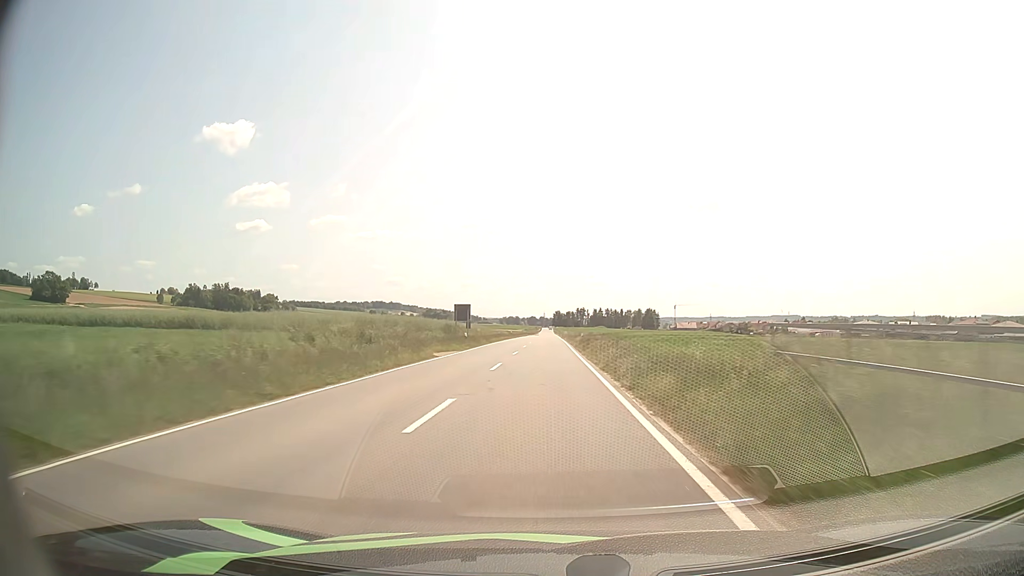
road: tertiary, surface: asphalt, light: Day
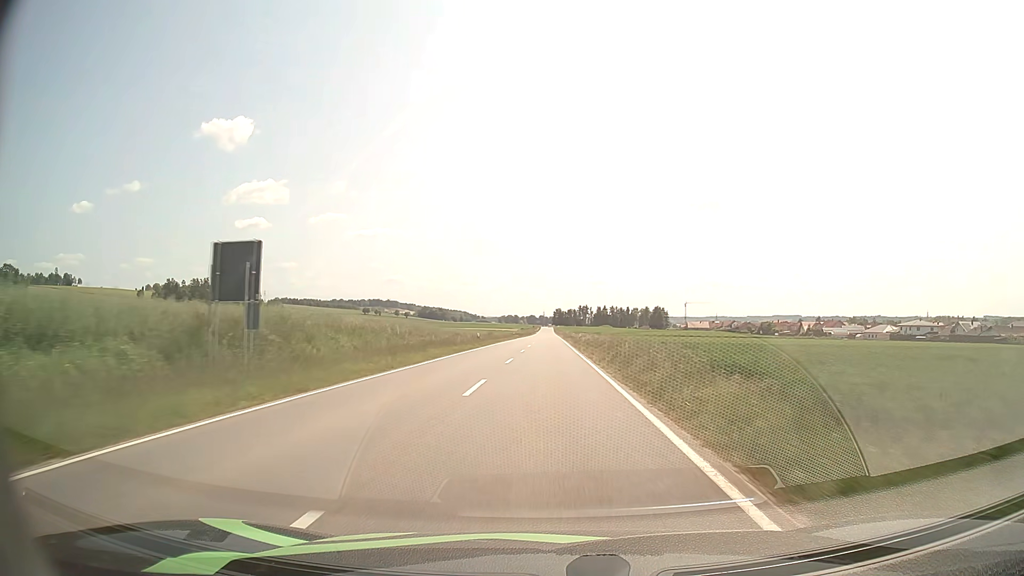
(0.0, +45.3) m; 0°
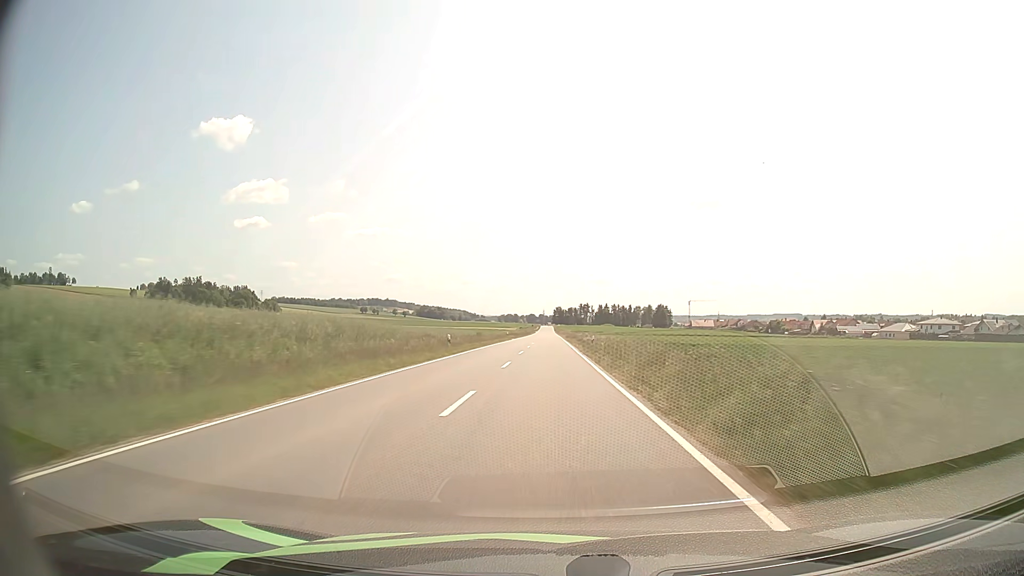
(0.0, +15.2) m; 0°
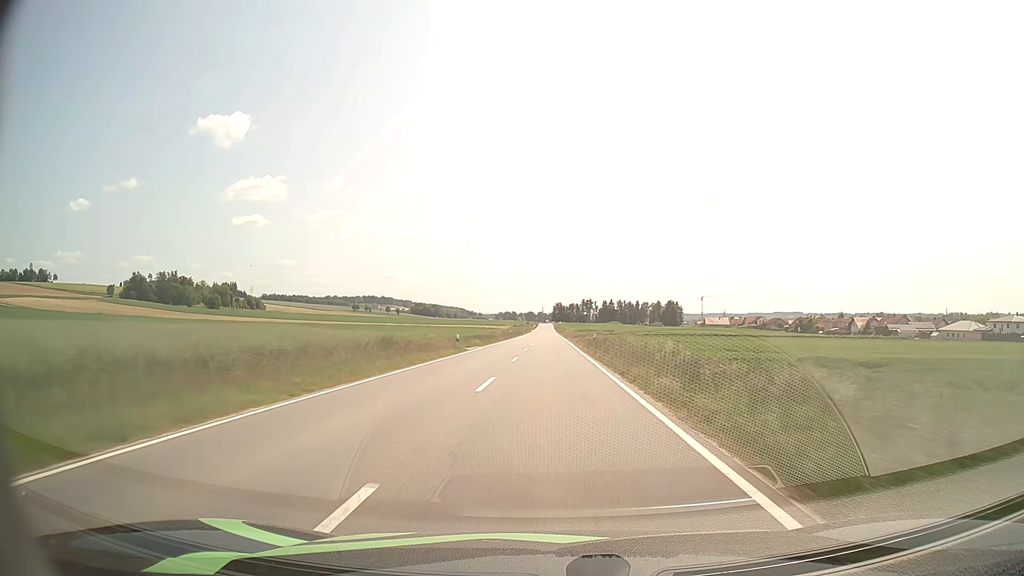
(0.0, +46.1) m; 0°
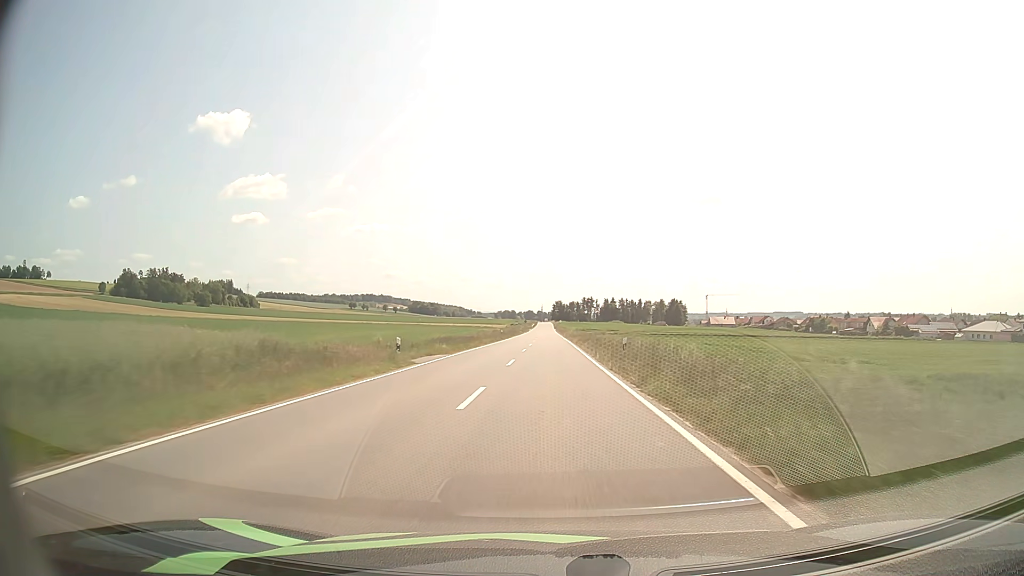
(0.0, +15.5) m; 0°
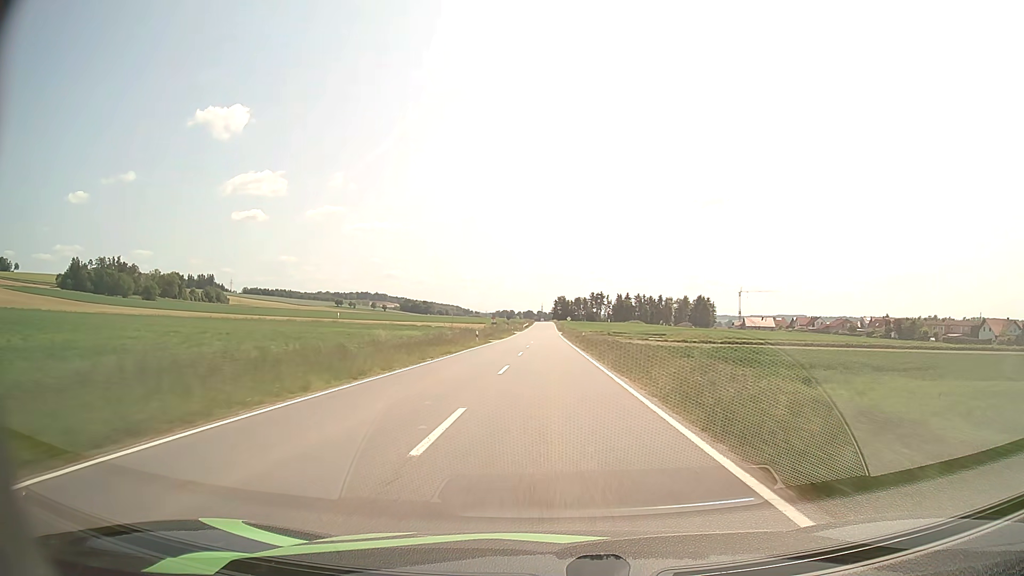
(0.0, +79.1) m; 0°
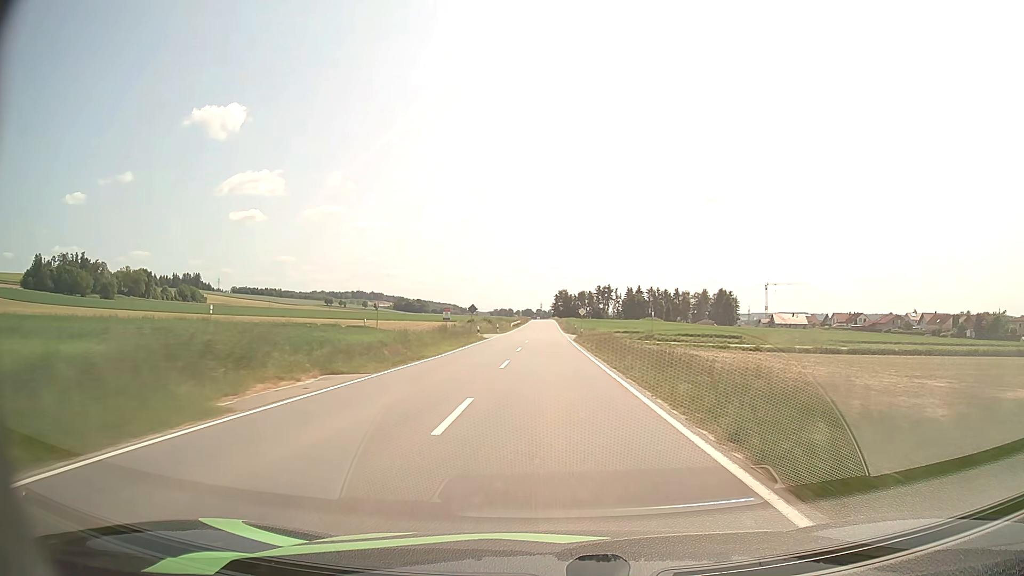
(+0.1, +48.6) m; 0°
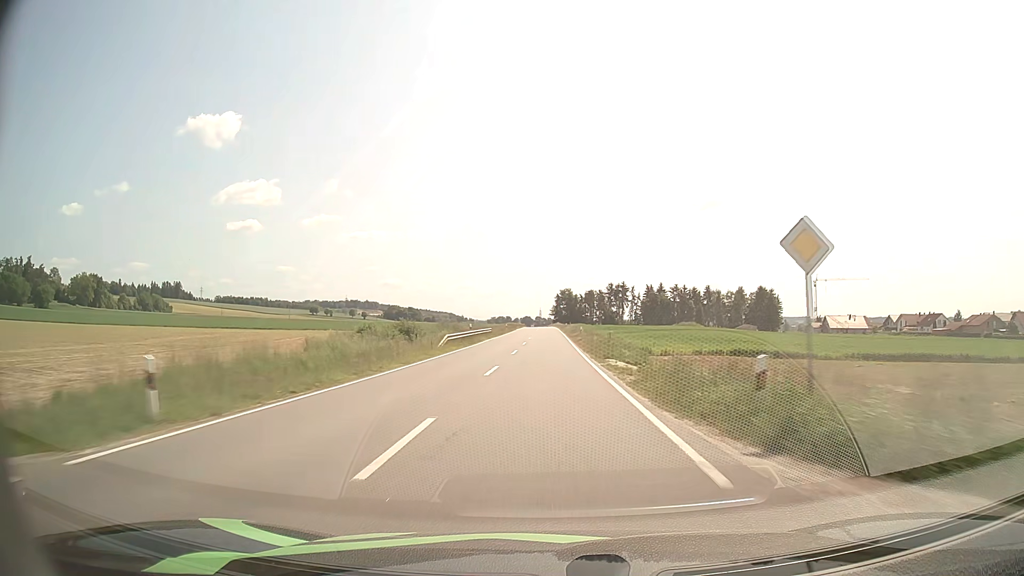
(+0.2, +64.4) m; 0°
(0, +10) (0, +20) (0, +30) (0, +40) (0, +50) (0, +60) (0, +70) (0, +80) (0, +90) (0, +100) m
